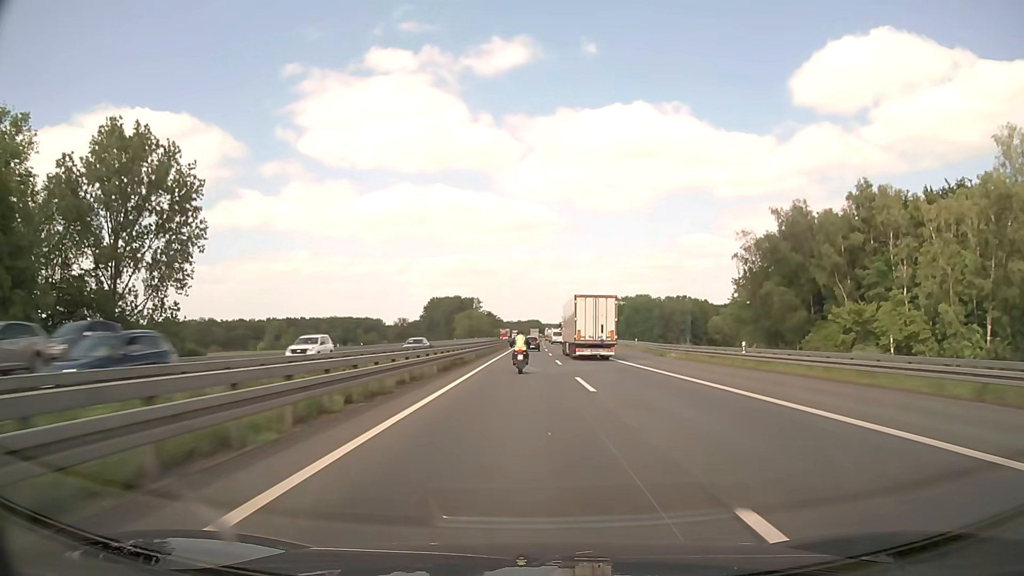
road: motorway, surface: asphalt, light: Day
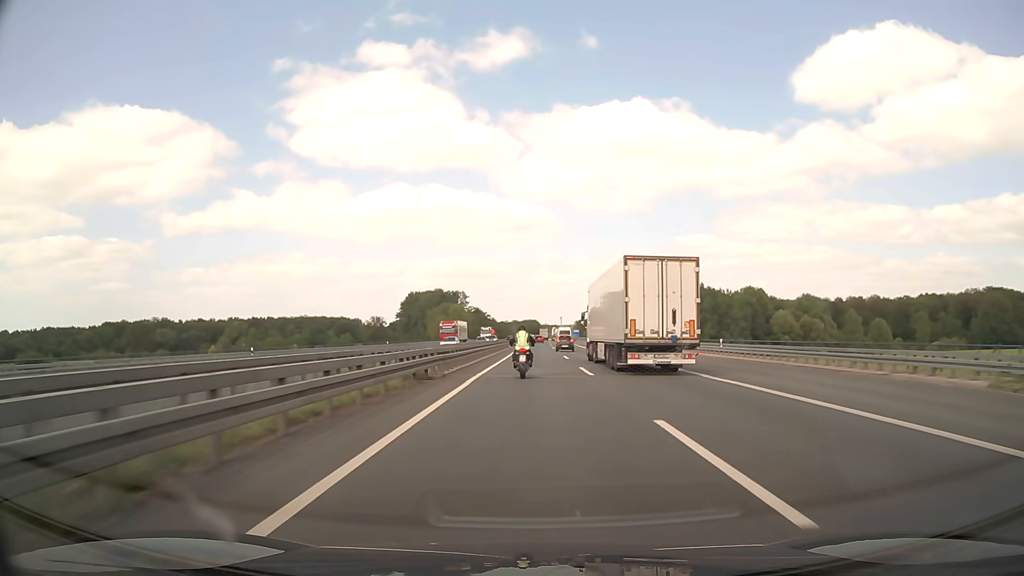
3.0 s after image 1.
(+0.1, +85.1) m; 0°
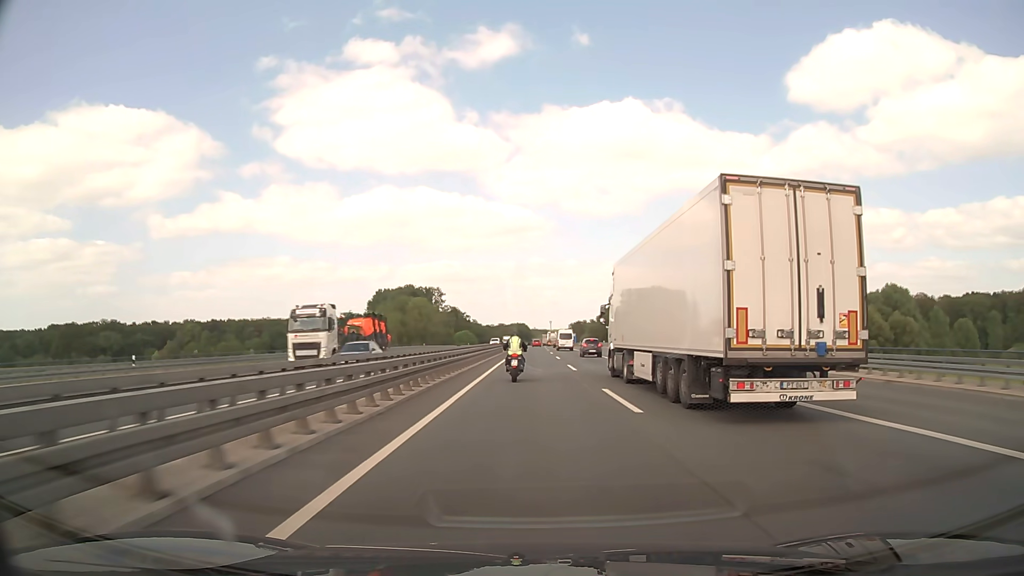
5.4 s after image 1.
(+0.6, +64.9) m; +1°
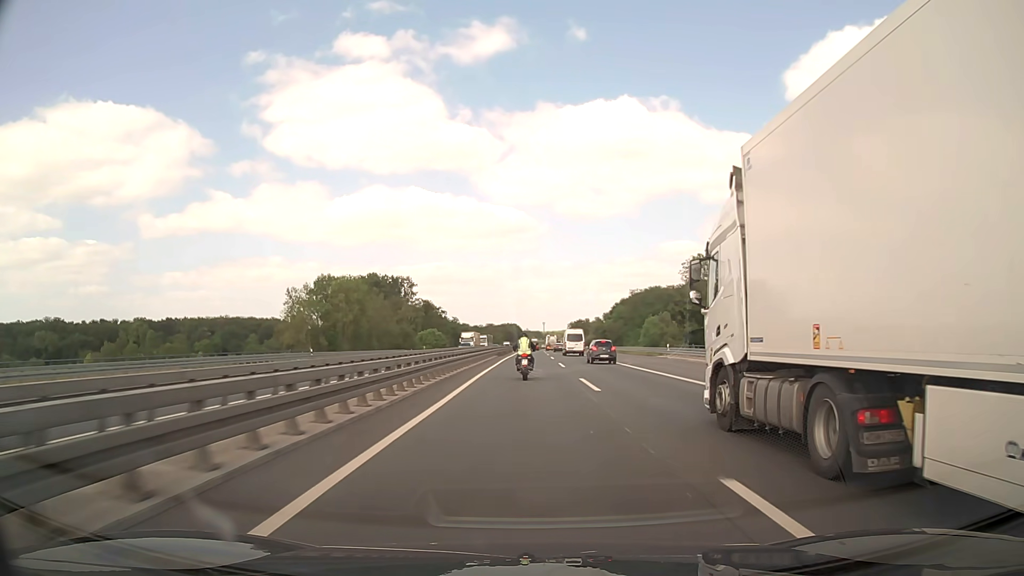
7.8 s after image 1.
(+0.4, +67.1) m; +1°
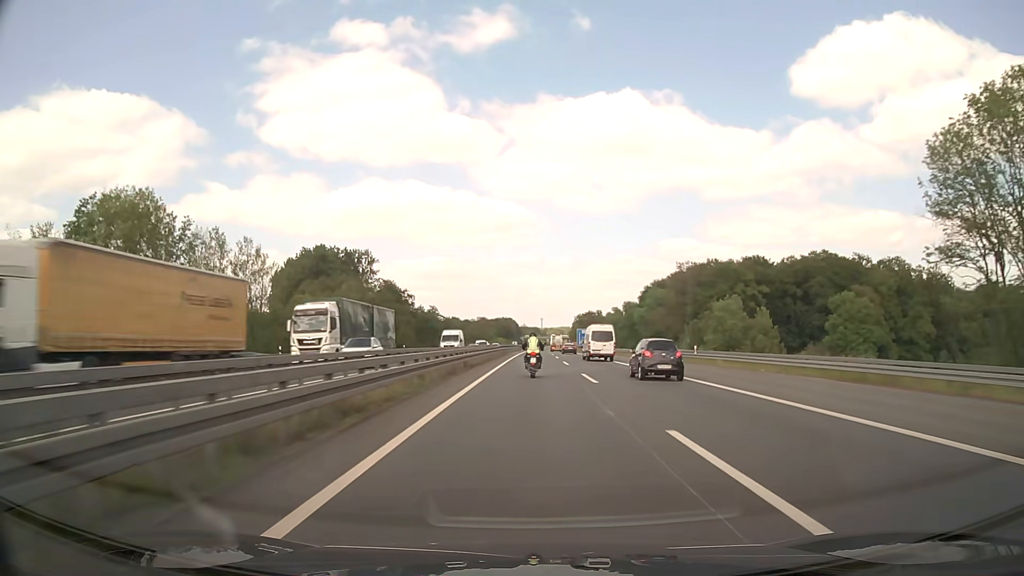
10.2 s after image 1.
(+0.1, +69.5) m; 0°
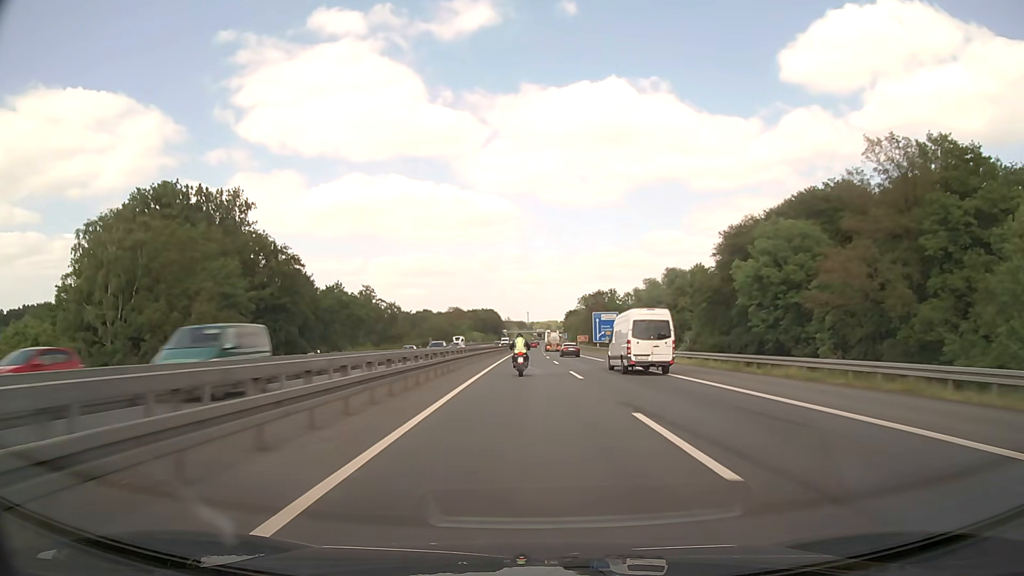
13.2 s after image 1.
(+1.1, +88.9) m; +1°
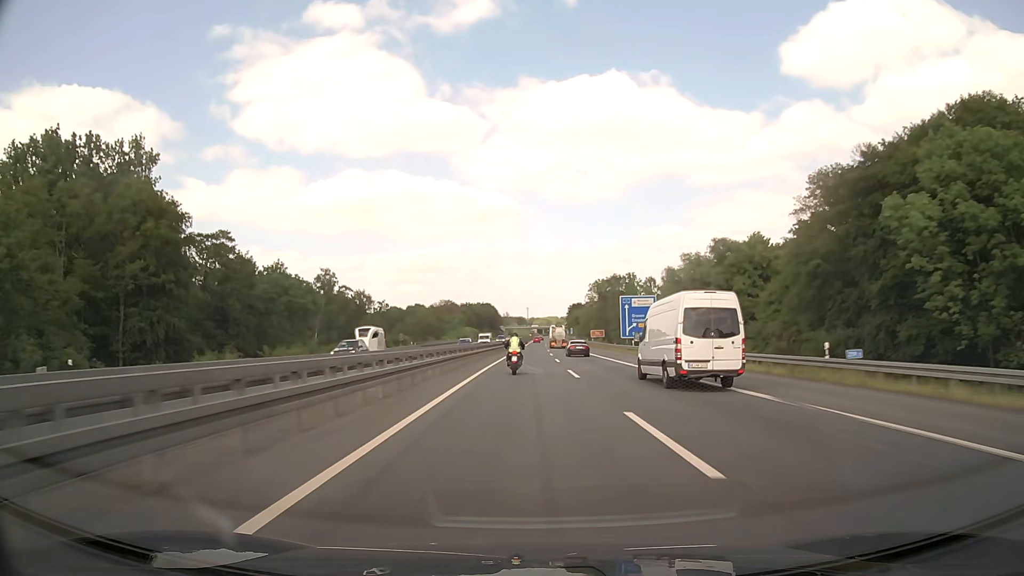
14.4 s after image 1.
(0.0, +36.3) m; 0°
